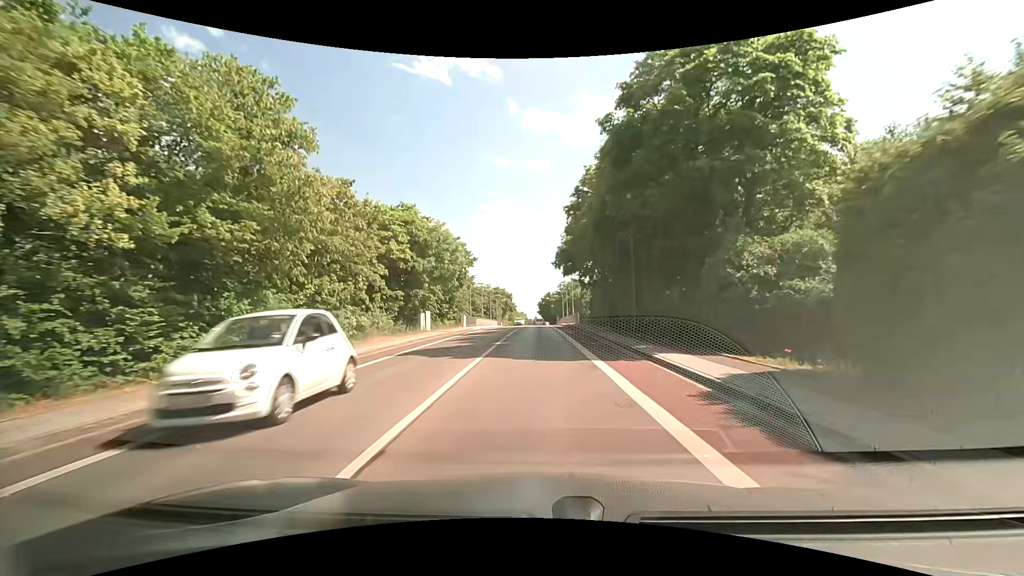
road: tertiary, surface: asphalt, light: Day
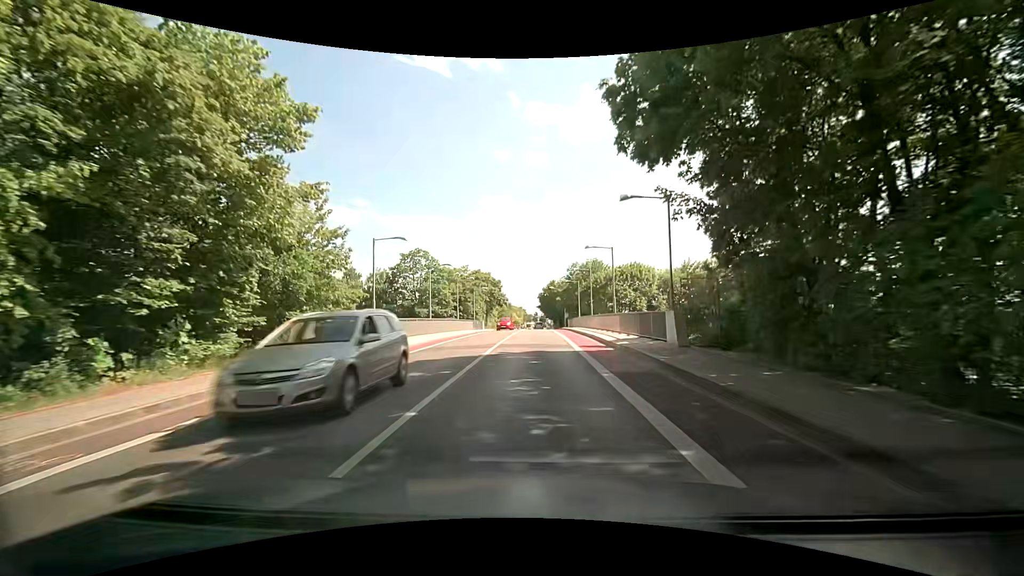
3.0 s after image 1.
(0.0, +36.4) m; 0°
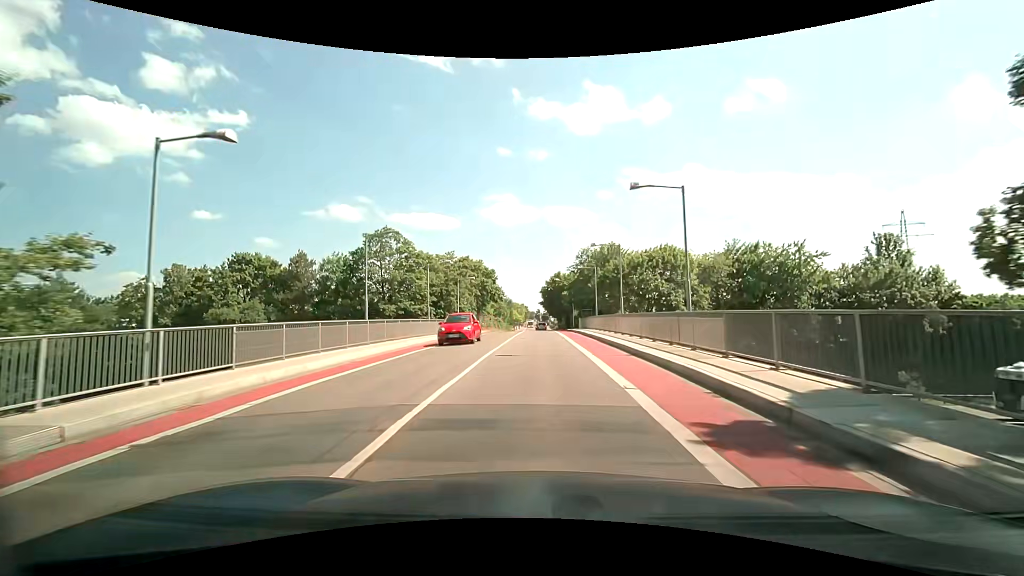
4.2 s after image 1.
(0.0, +14.8) m; 0°
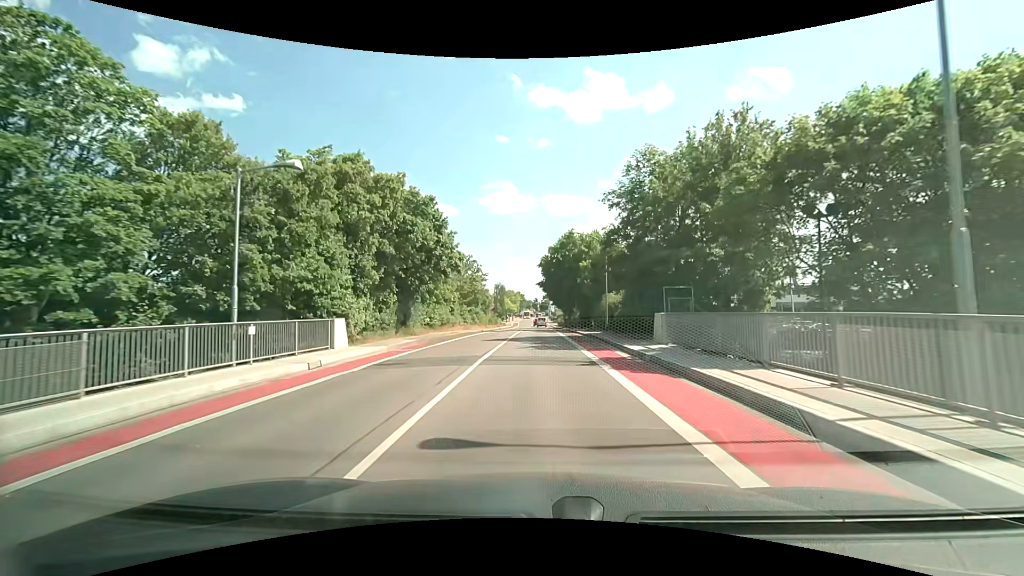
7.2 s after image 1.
(-0.1, +36.8) m; 0°
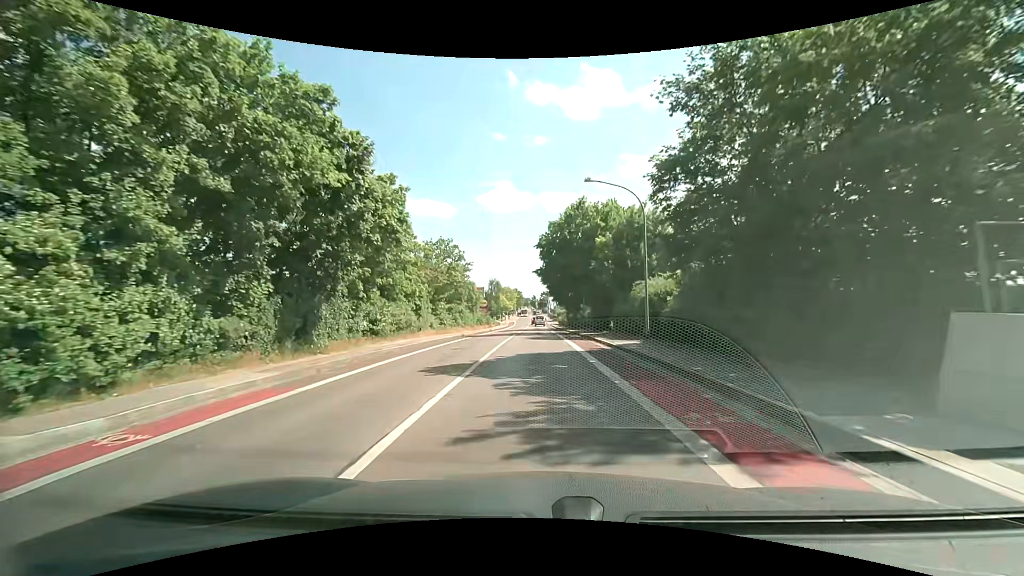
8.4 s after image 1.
(+0.1, +13.5) m; +1°
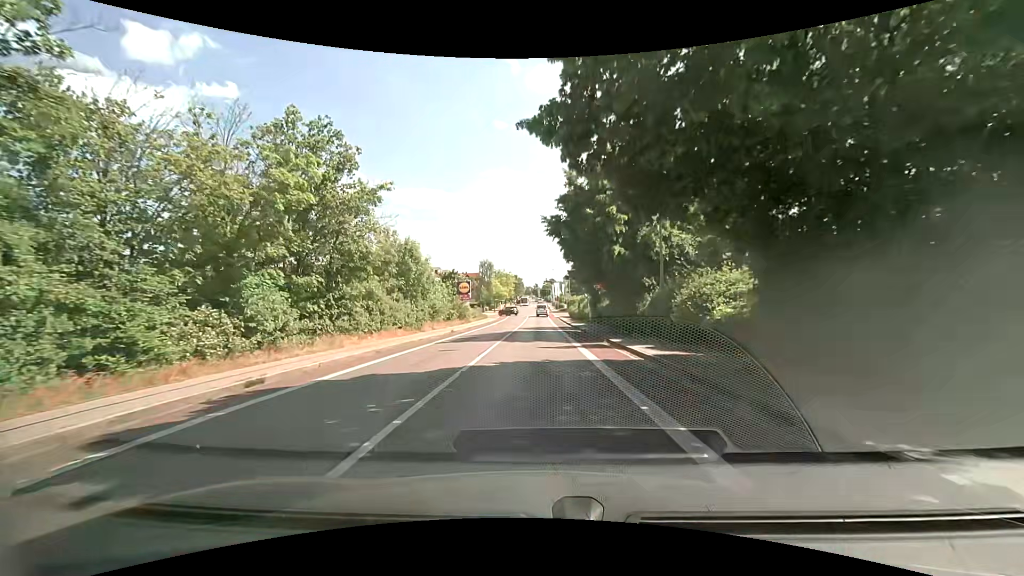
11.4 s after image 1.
(0.0, +31.3) m; -1°
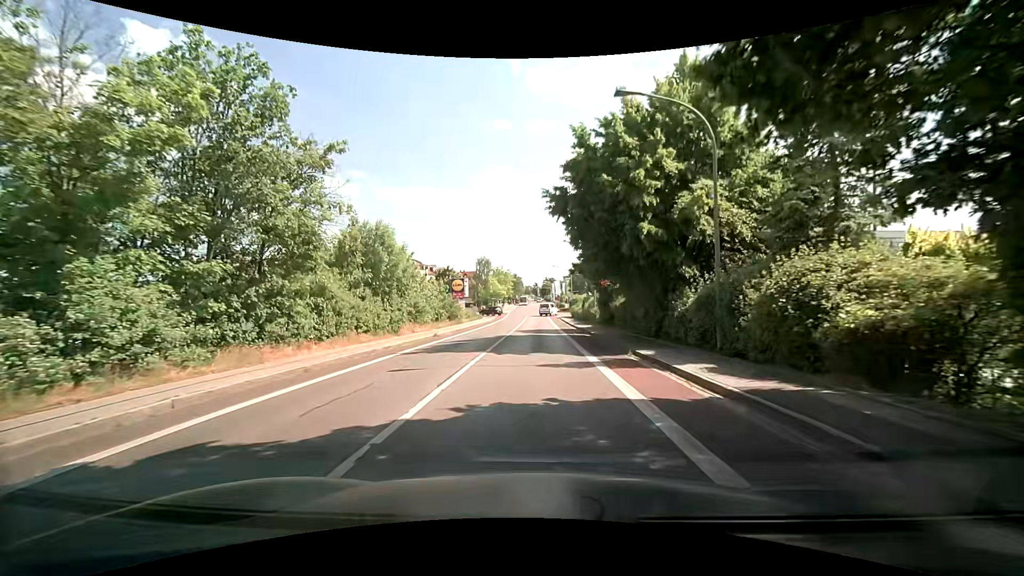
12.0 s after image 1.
(0.0, +5.9) m; 0°
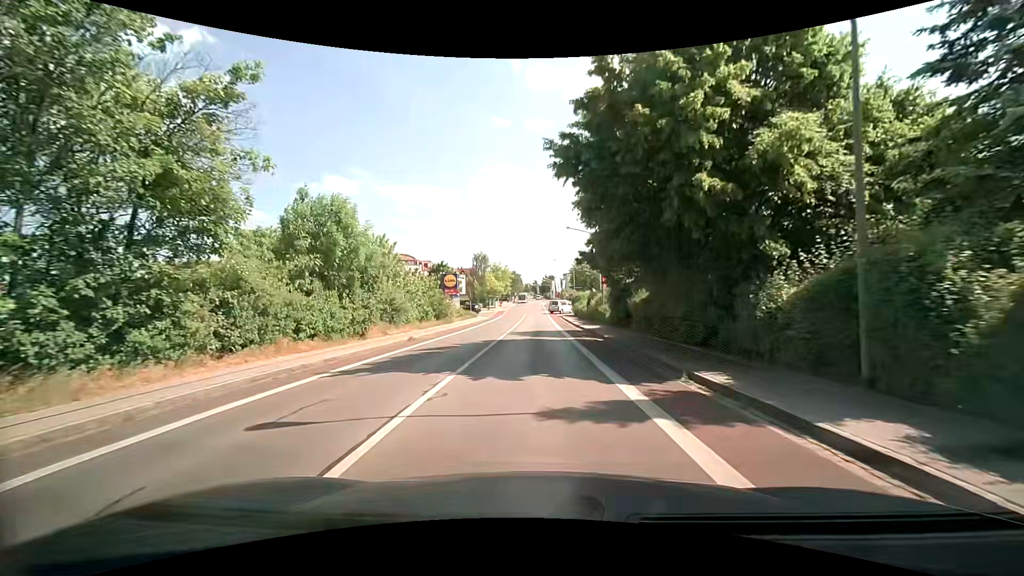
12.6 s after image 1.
(0.0, +5.8) m; 0°
(0, +10) (0, +20) (0, +30) (0, +40) (0, +50) (0, +60) (+1, +70) (+6, +79) (+14, +84) (+24, +84) m
